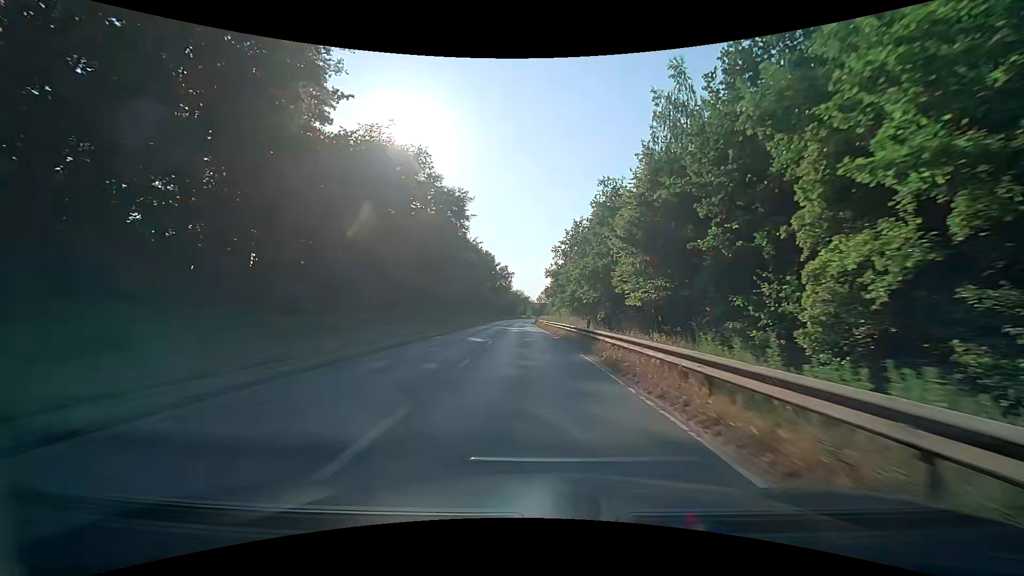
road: secondary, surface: asphalt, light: Day
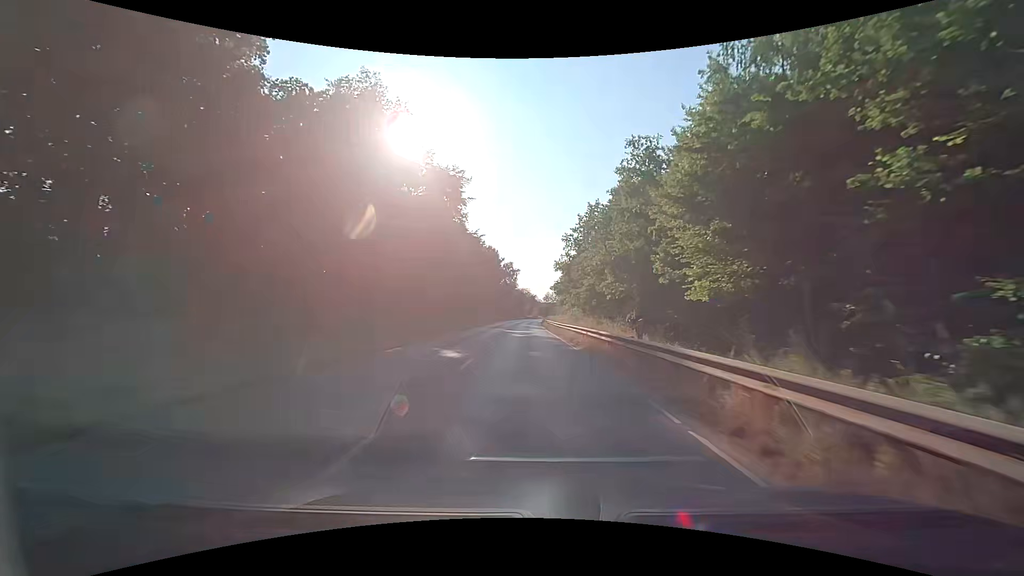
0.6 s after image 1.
(-0.1, +10.0) m; -1°
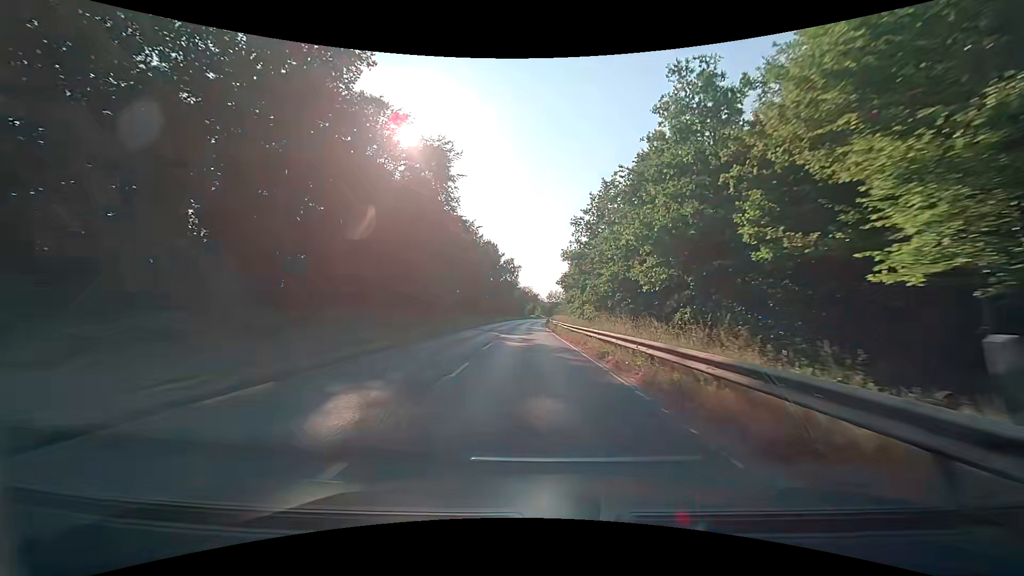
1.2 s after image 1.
(-0.1, +10.1) m; -1°
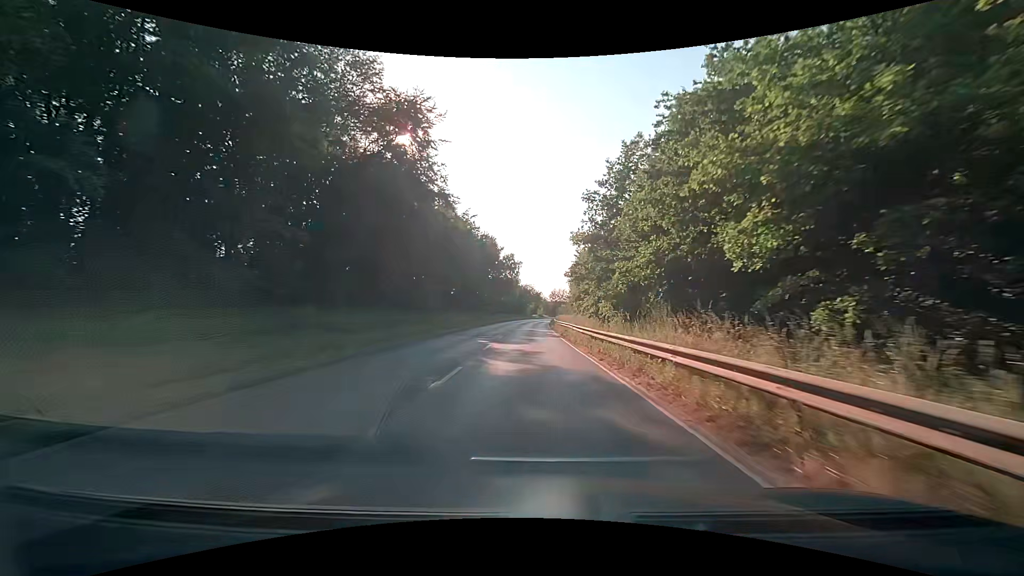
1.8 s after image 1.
(+0.1, +10.2) m; +1°
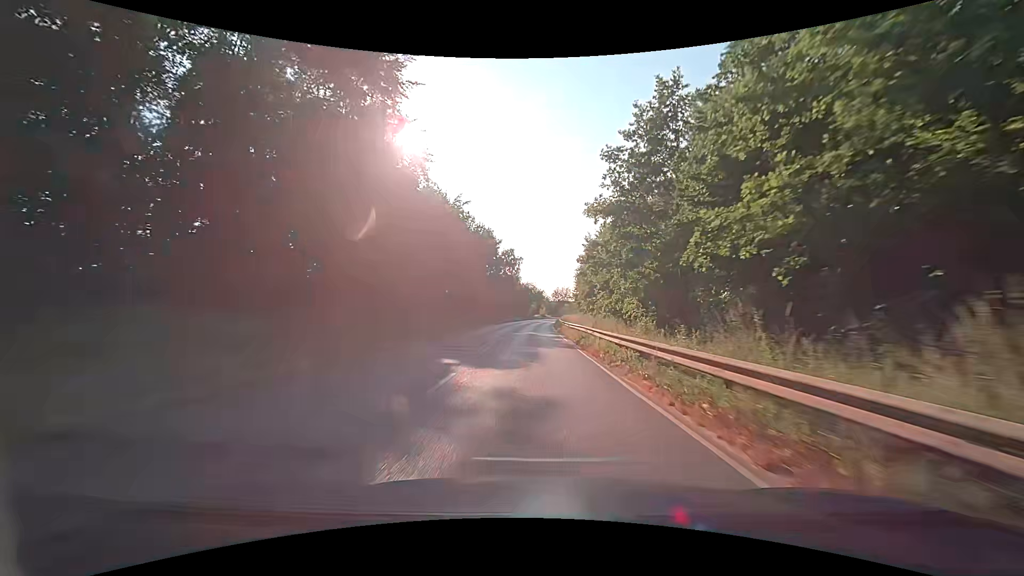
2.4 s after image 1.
(0.0, +10.2) m; -1°
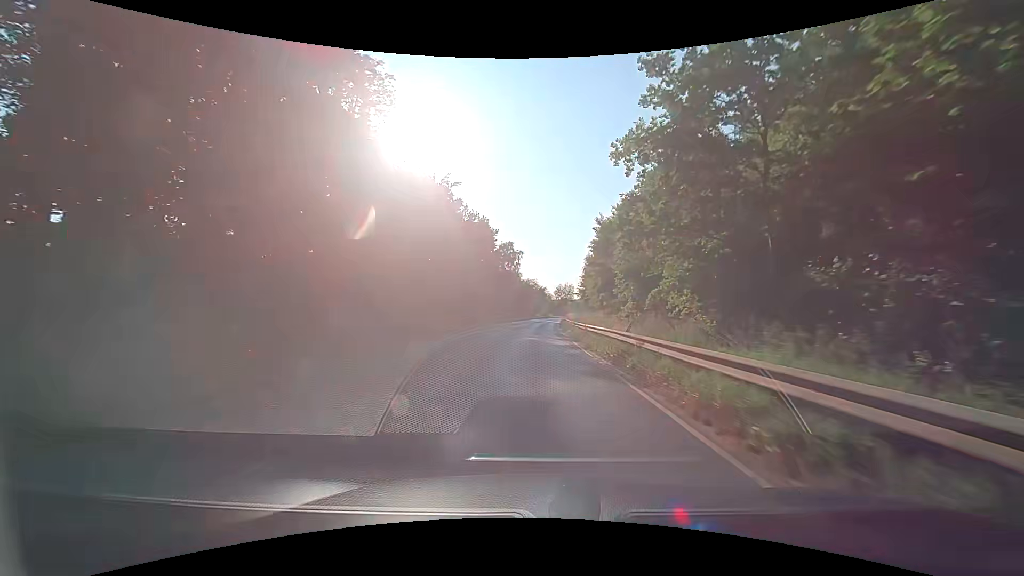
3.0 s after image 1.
(+0.1, +10.3) m; 0°
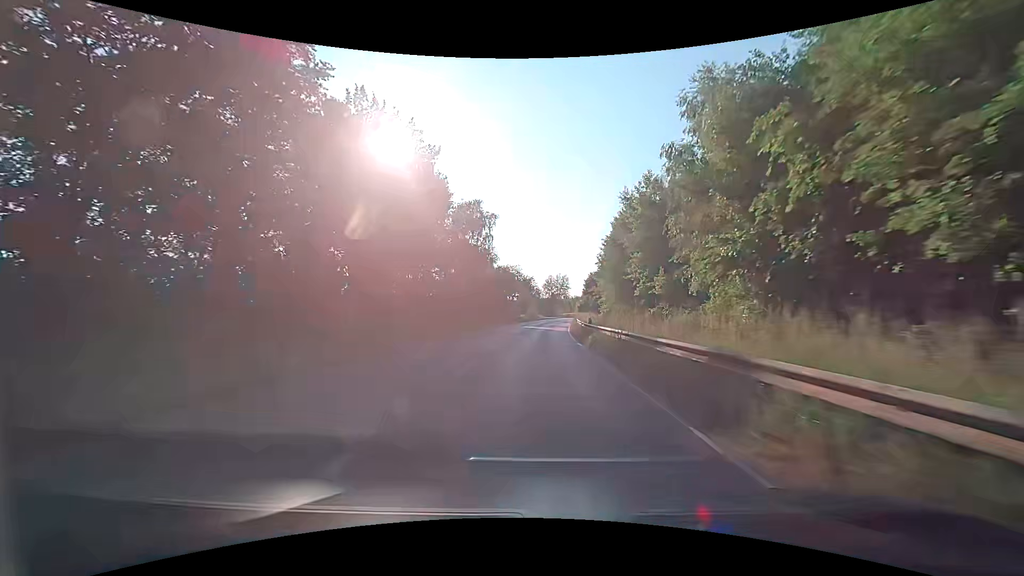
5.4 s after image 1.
(+0.2, +41.2) m; +2°
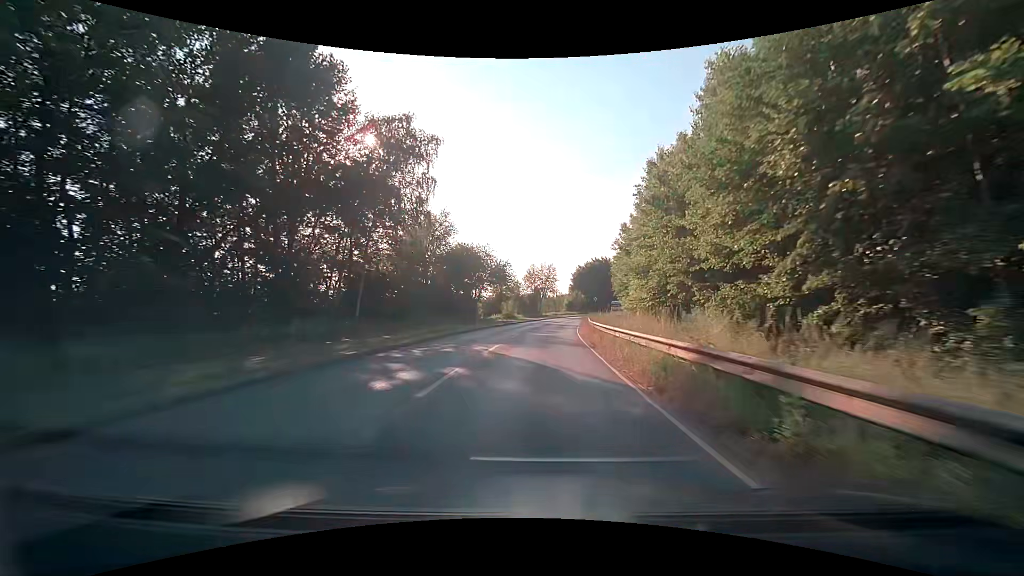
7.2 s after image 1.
(+0.4, +29.7) m; +2°
(0, +10) (0, +20) (+1, +30) (+2, +40) (+3, +50) (+4, +60) (+6, +70) (+7, +80) (+9, +89) (+12, +99) m
